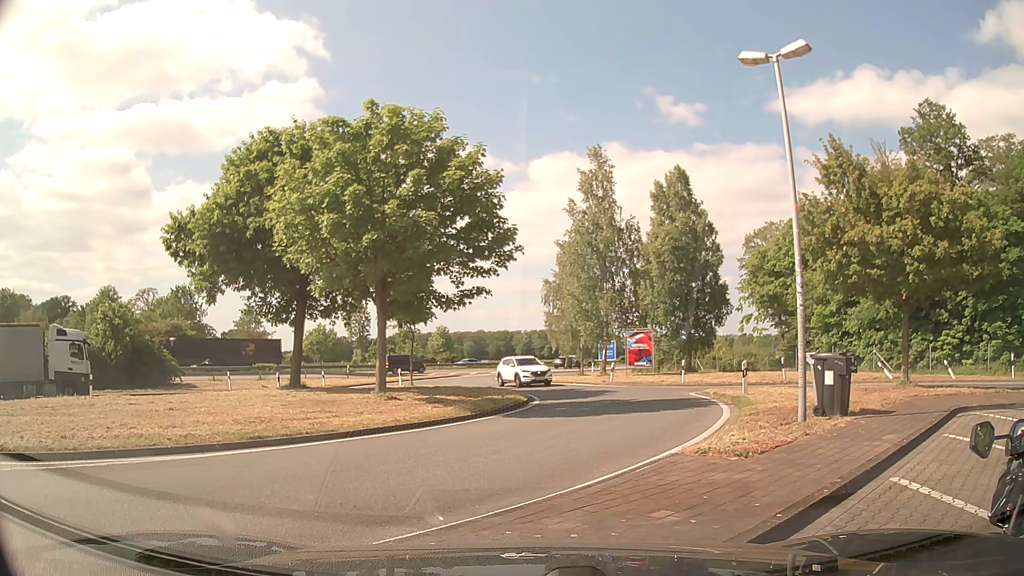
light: Day
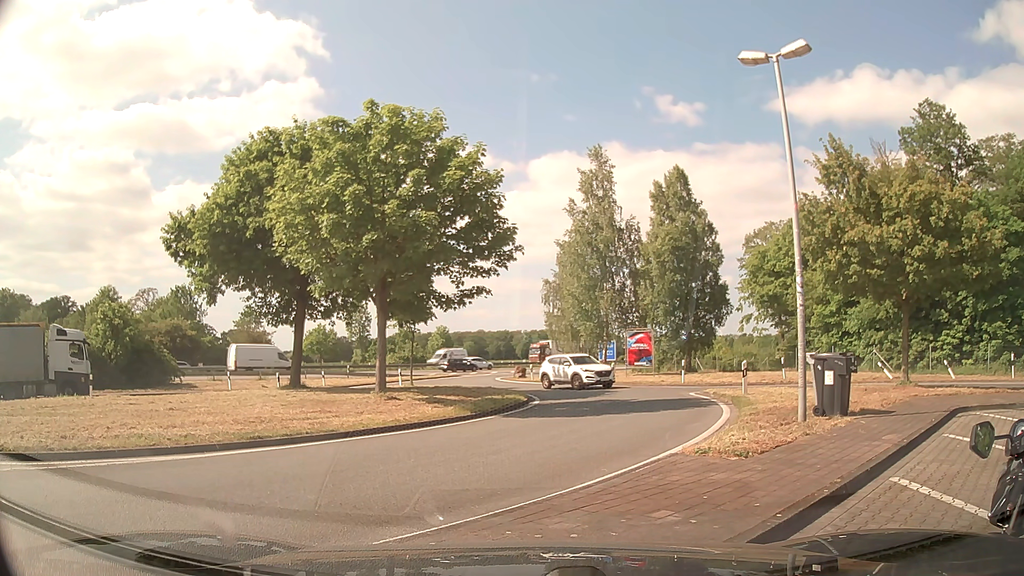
(0.0, 0.0) m; 0°
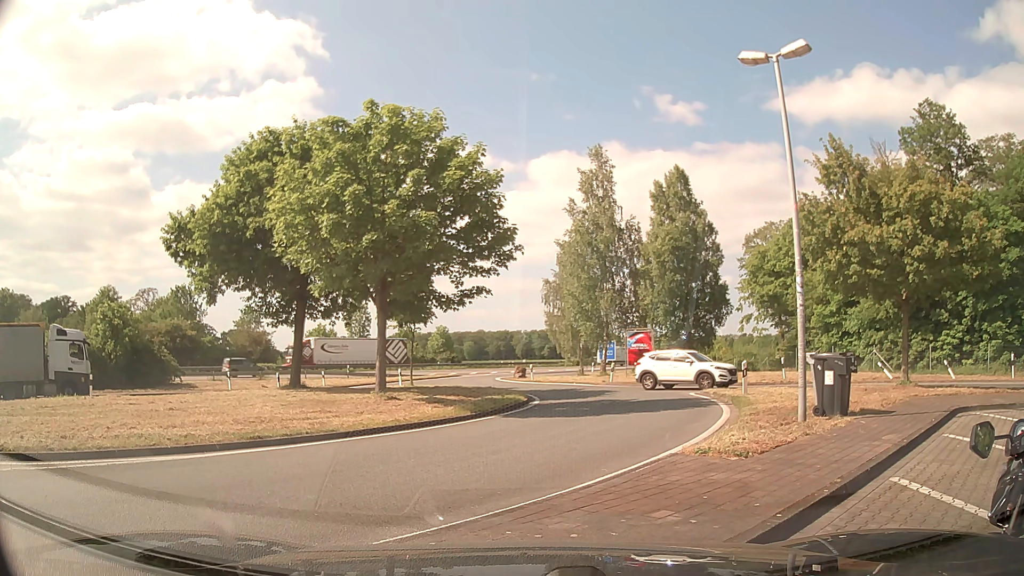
(0.0, 0.0) m; 0°
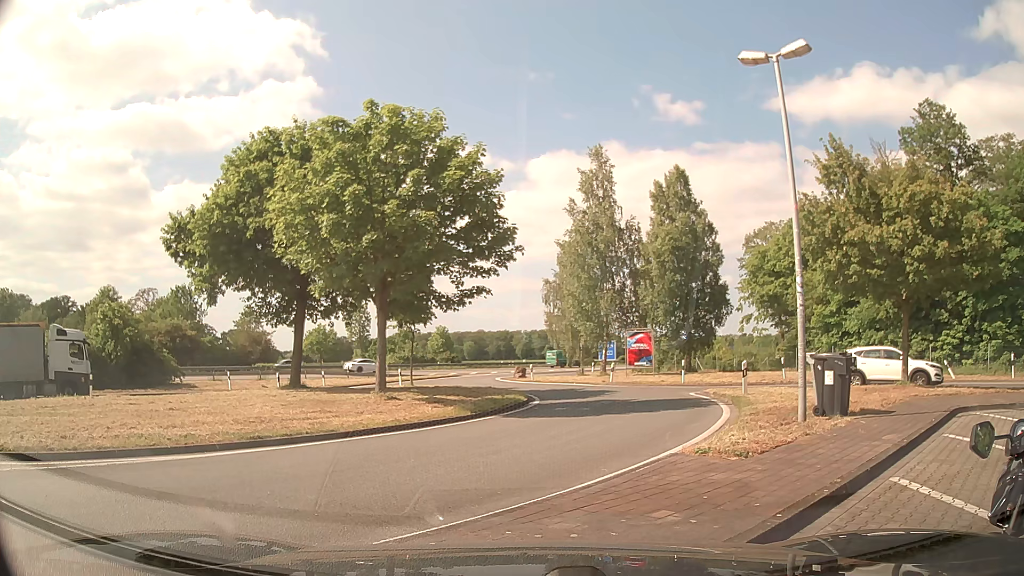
(0.0, 0.0) m; 0°
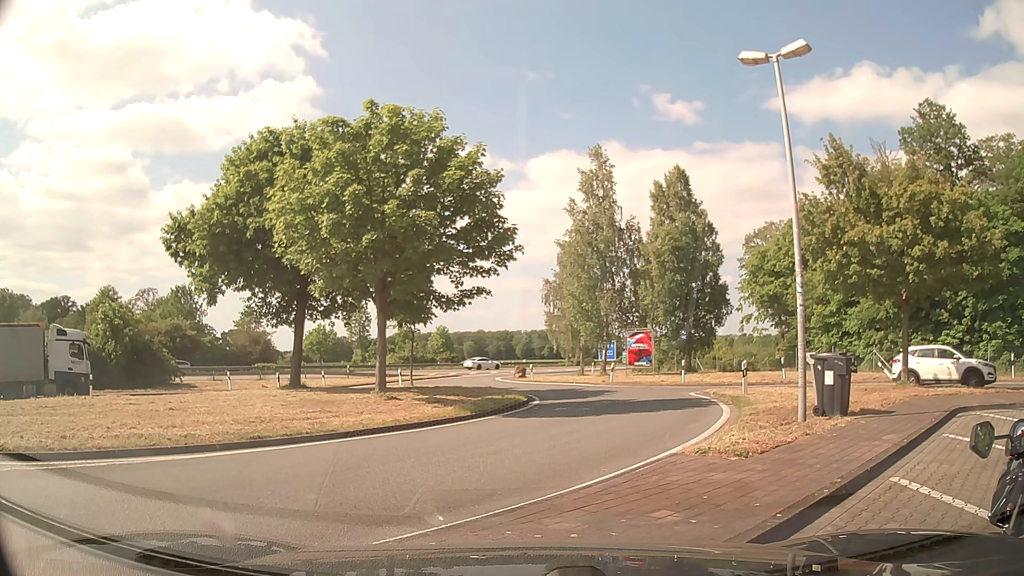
(0.0, 0.0) m; 0°
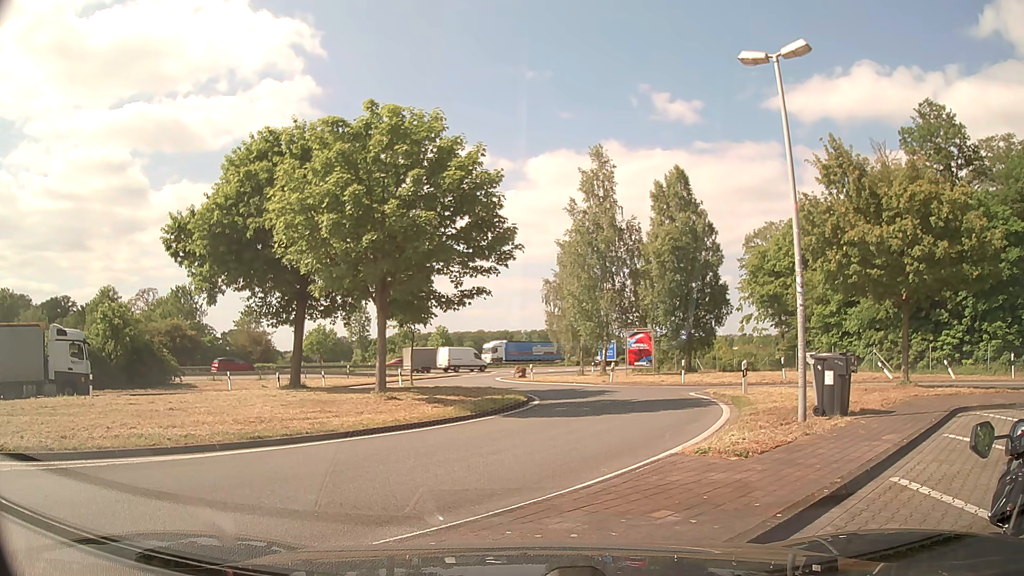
(0.0, 0.0) m; 0°
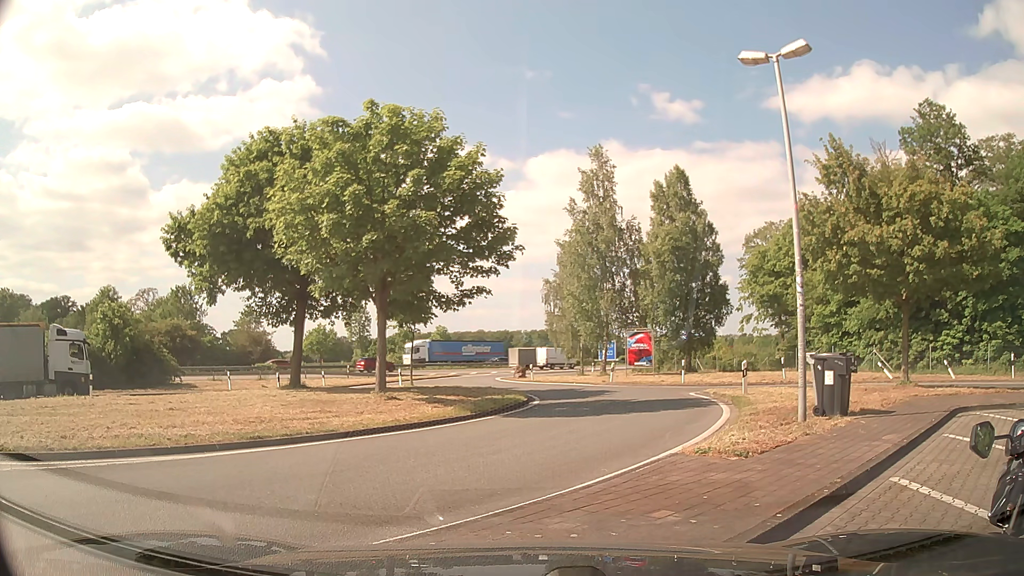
(0.0, 0.0) m; 0°
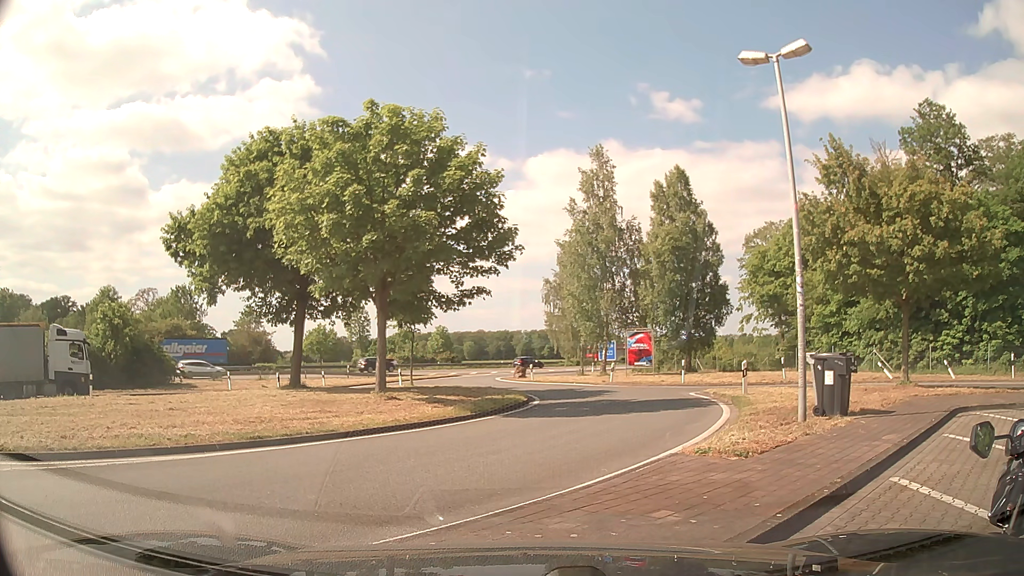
(0.0, 0.0) m; 0°
